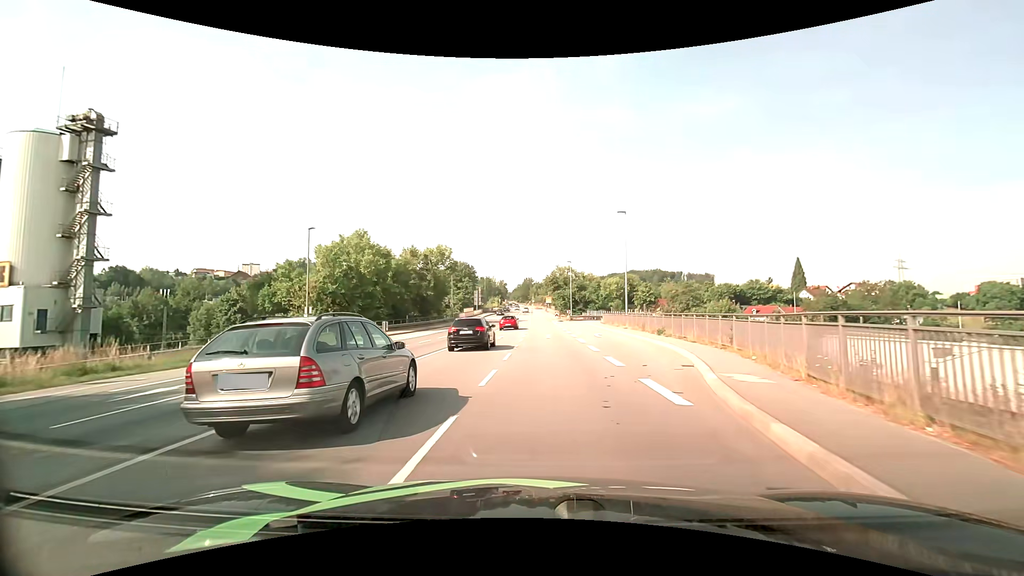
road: primary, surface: asphalt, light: Day
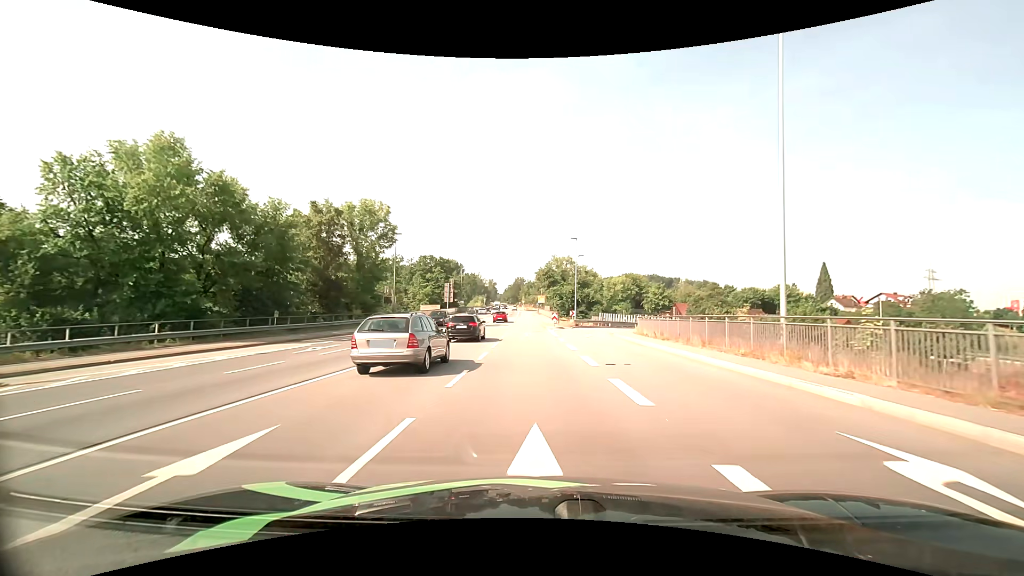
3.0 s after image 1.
(+0.5, +30.5) m; +1°
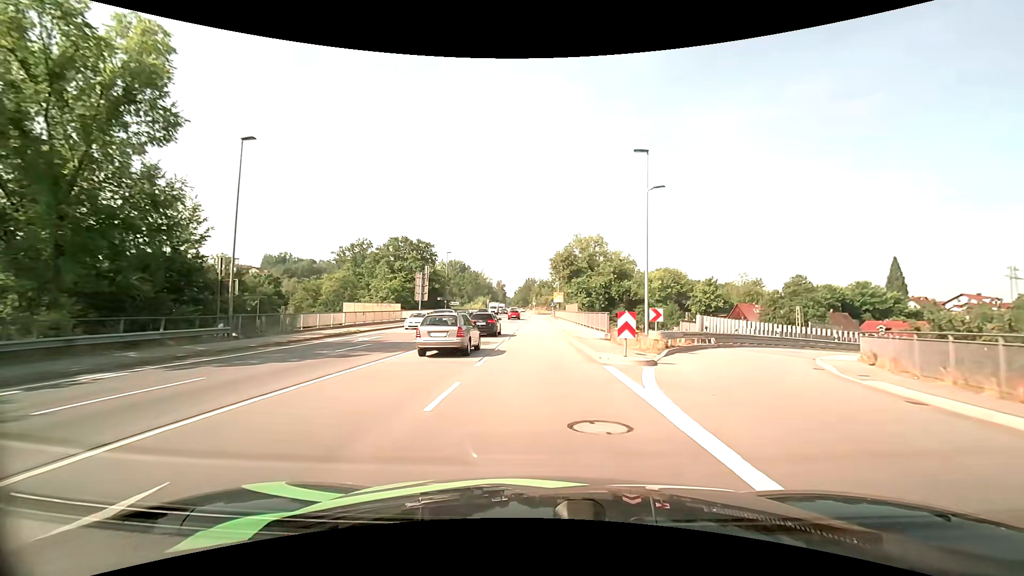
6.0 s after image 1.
(-0.5, +32.8) m; -1°
(0, +10) (0, +20) (0, +30) (0, +40) (0, +50) (0, +60) (-1, +70) (-1, +80) (-1, +90) (-1, +100) m
